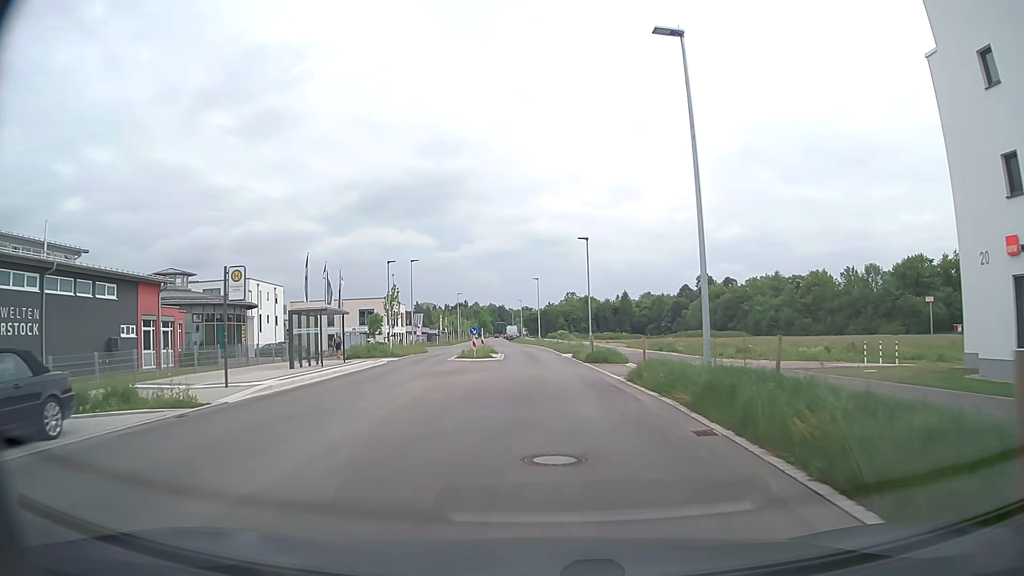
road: secondary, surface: asphalt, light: Day
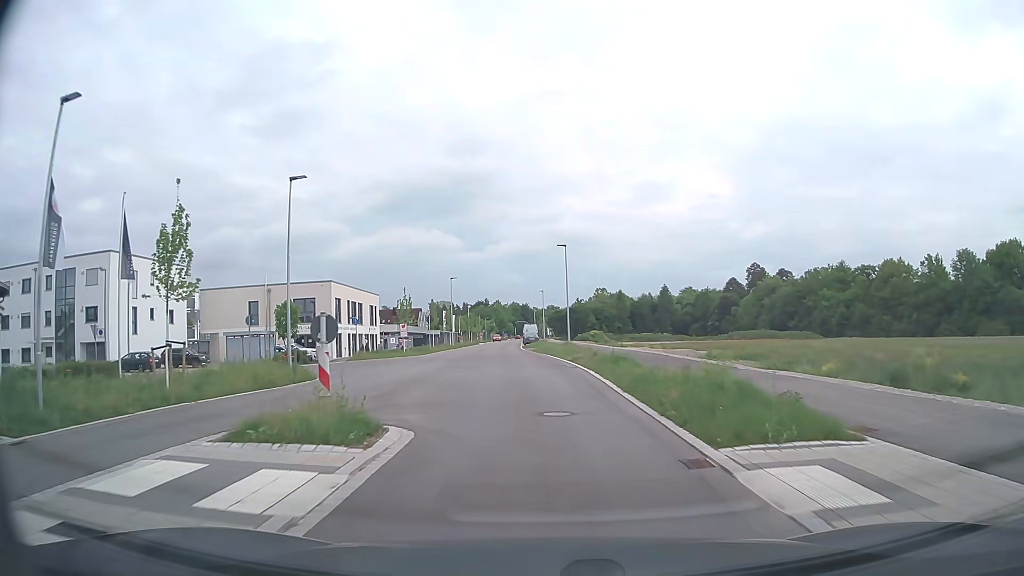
(-0.6, +33.1) m; -2°
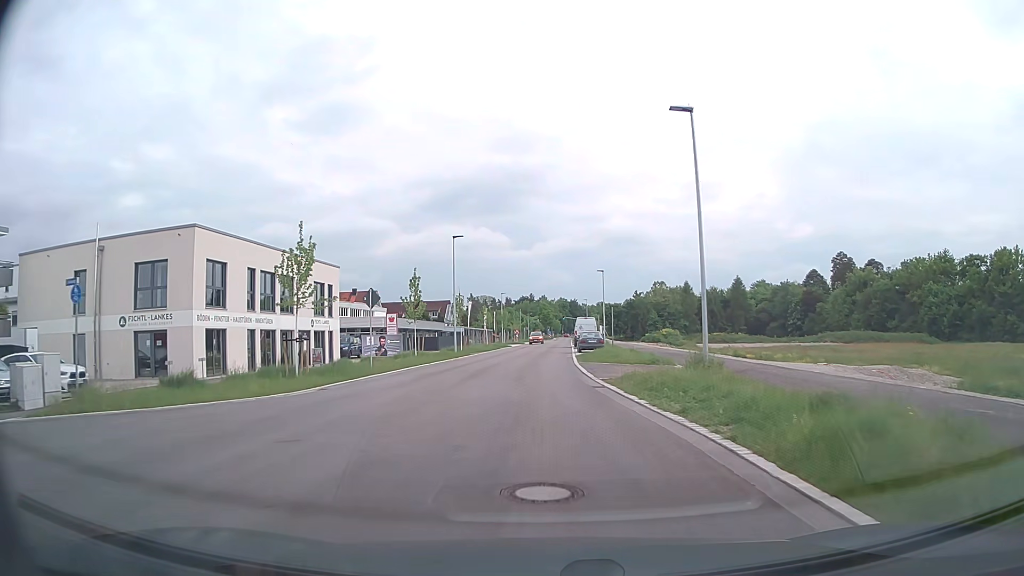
(-1.3, +32.4) m; -4°
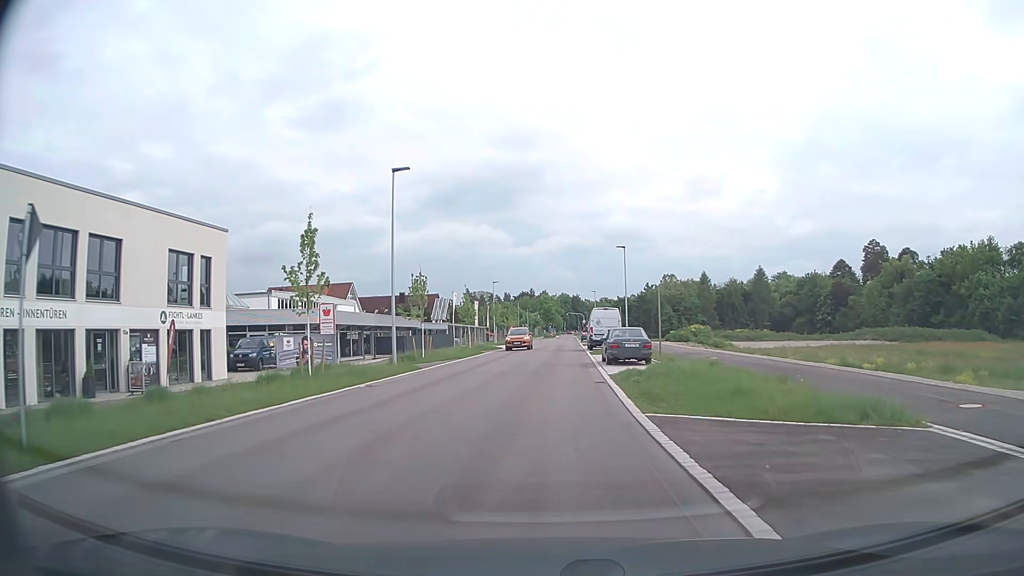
(-0.1, +19.0) m; -1°
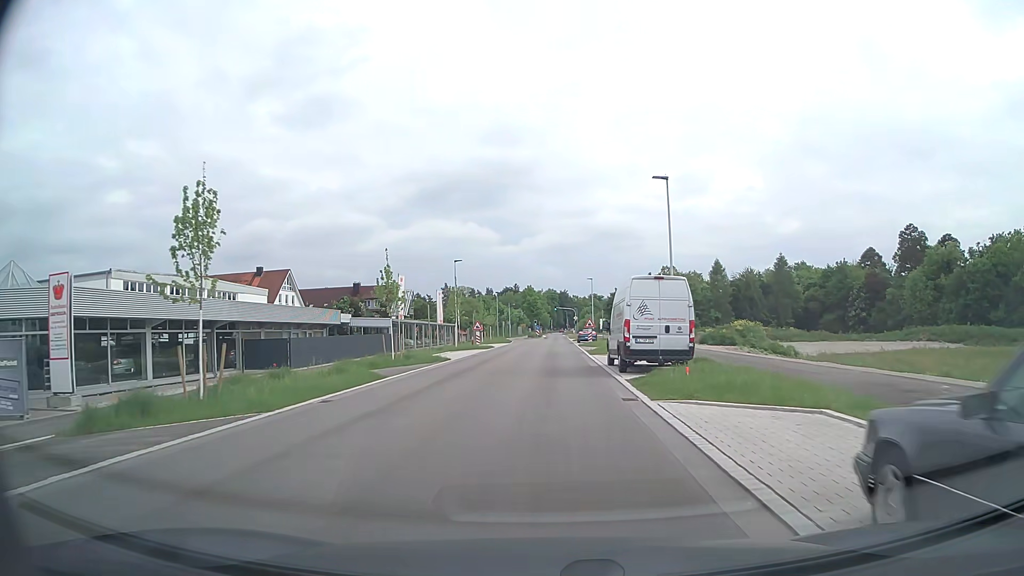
(+0.5, +24.9) m; +2°
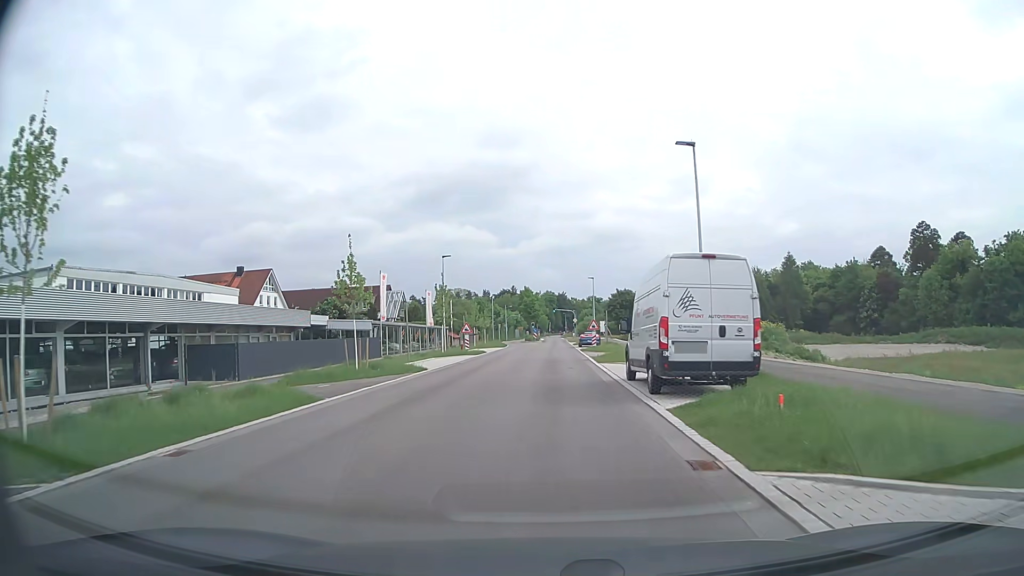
(0.0, +6.2) m; 0°
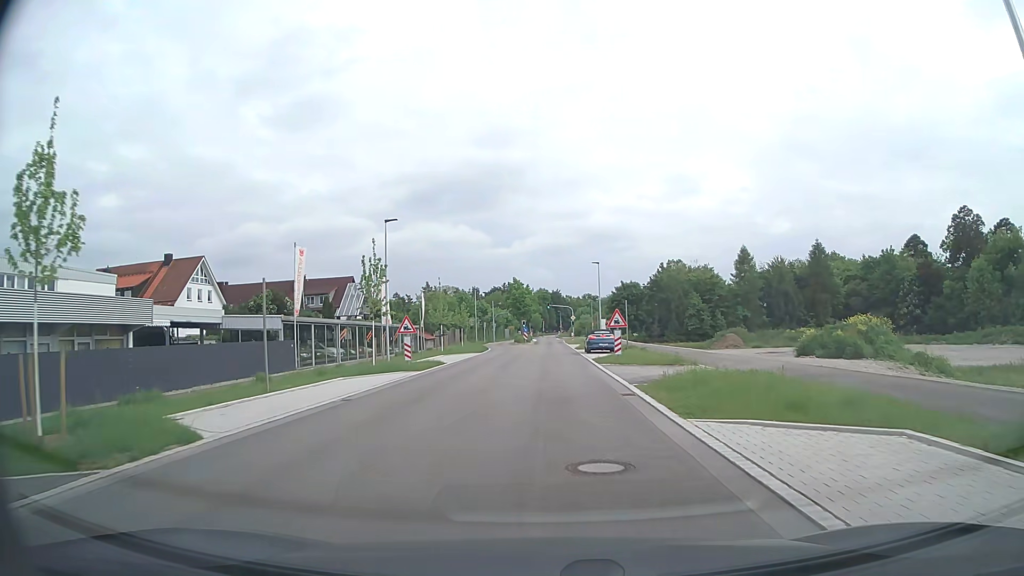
(0.0, +18.3) m; 0°
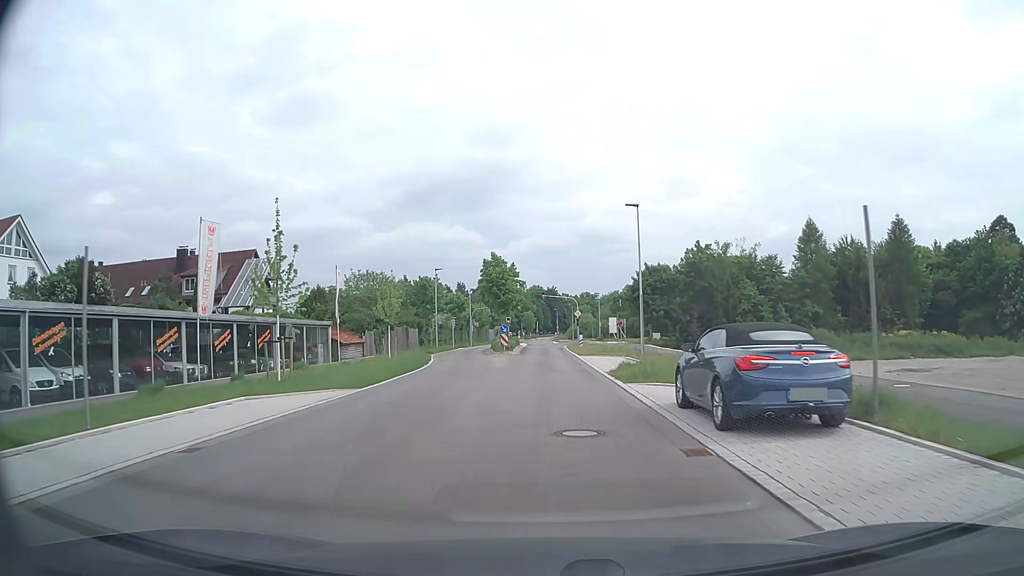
(+0.1, +31.6) m; 0°
(0, +10) (0, +20) (0, +30) (0, +40) (0, +50) (0, +60) (0, +70) (0, +80) (-1, +90) (-1, +100) m
